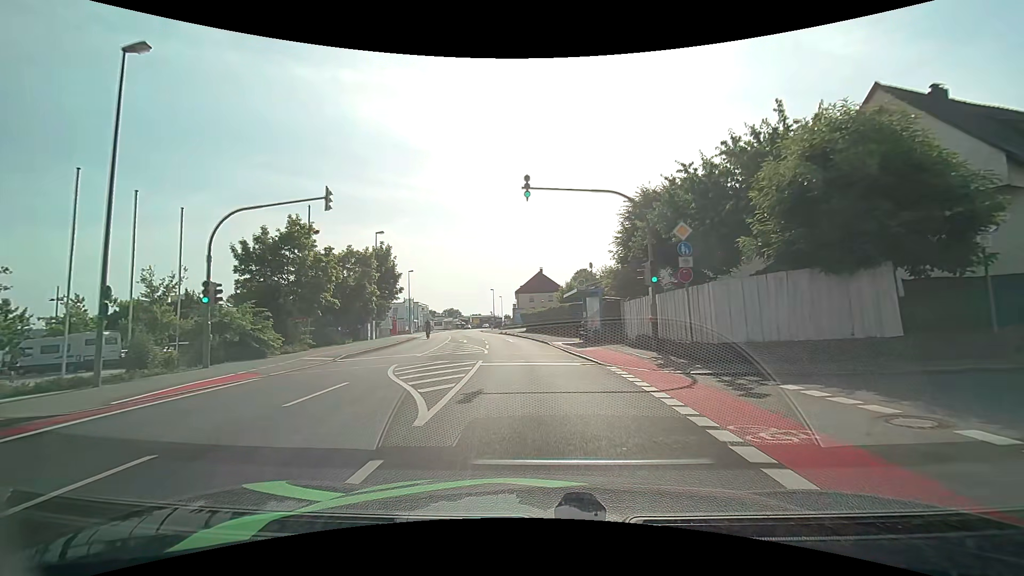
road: tertiary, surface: asphalt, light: Day
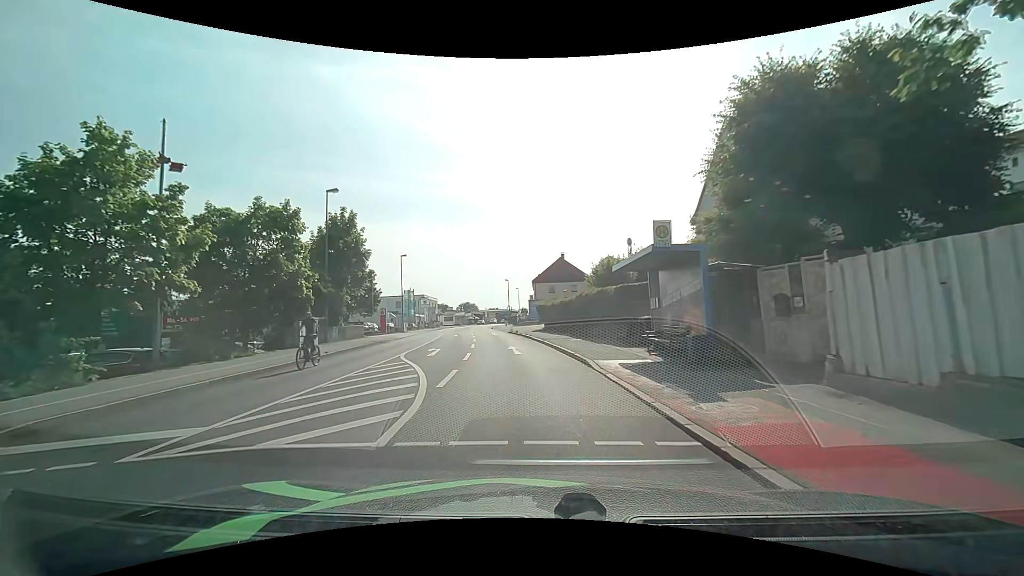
(-0.1, +15.2) m; -2°
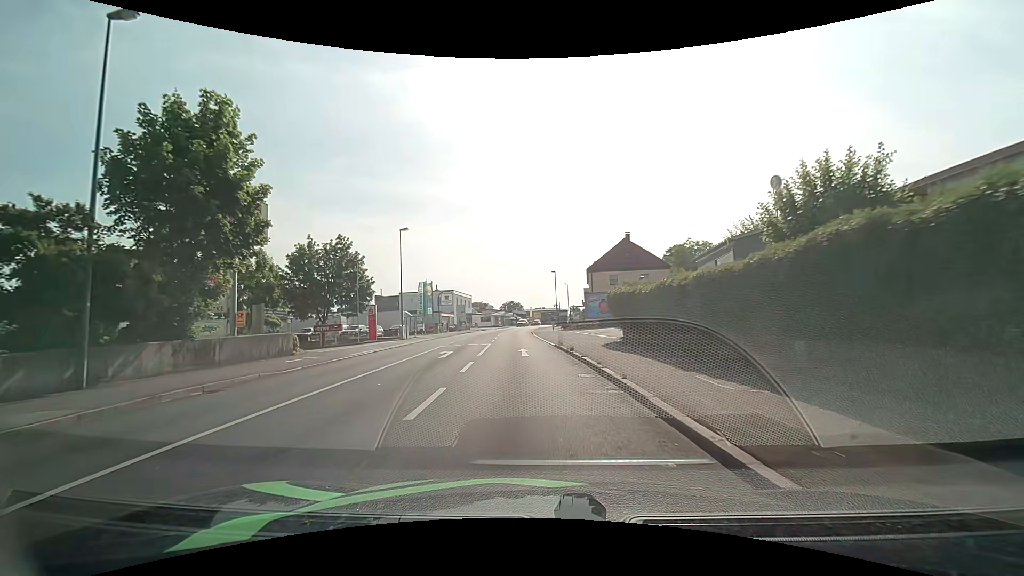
(-1.1, +21.1) m; -6°
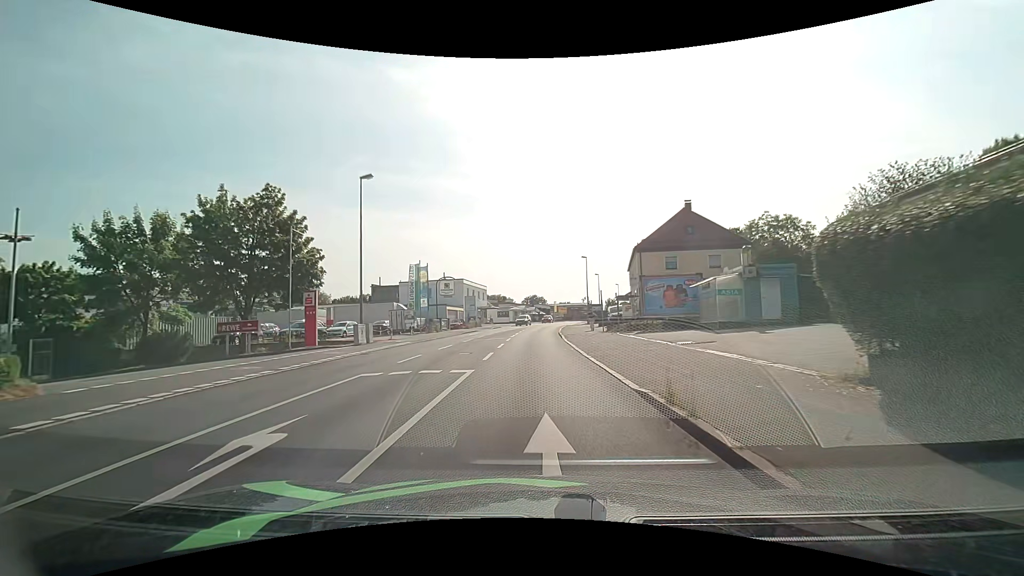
(-0.4, +16.3) m; -2°
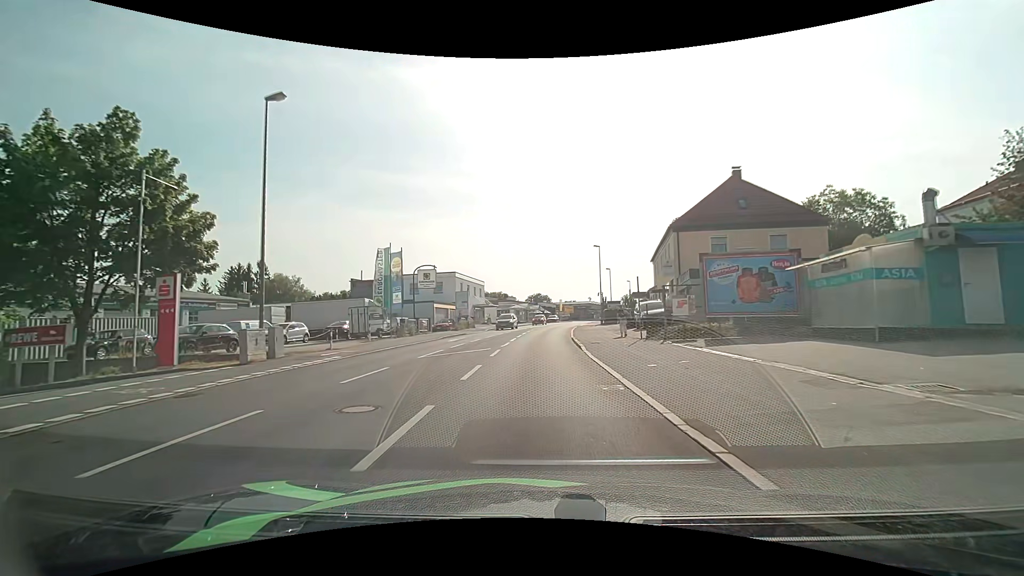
(-0.1, +11.3) m; -1°
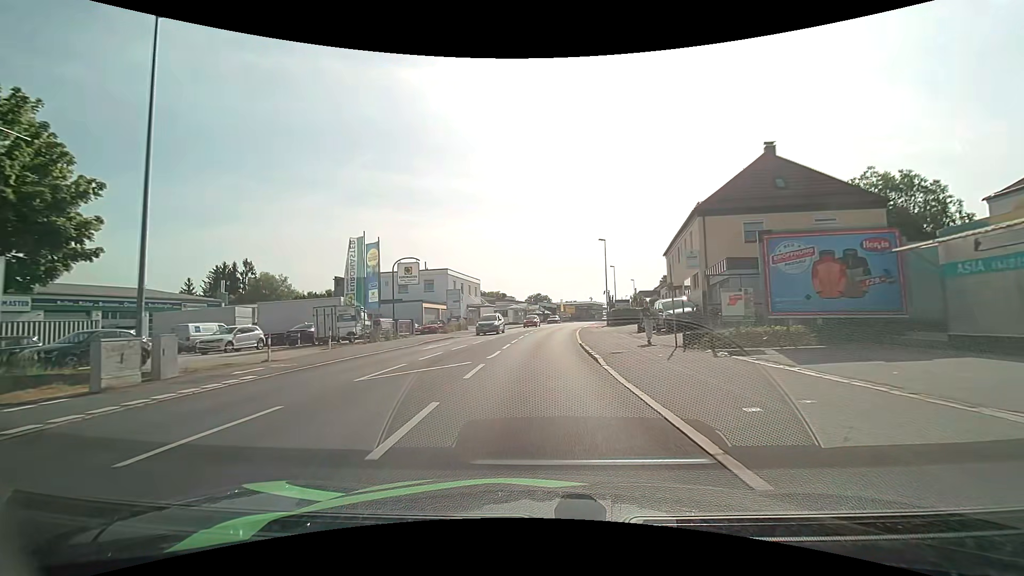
(0.0, +5.8) m; 0°
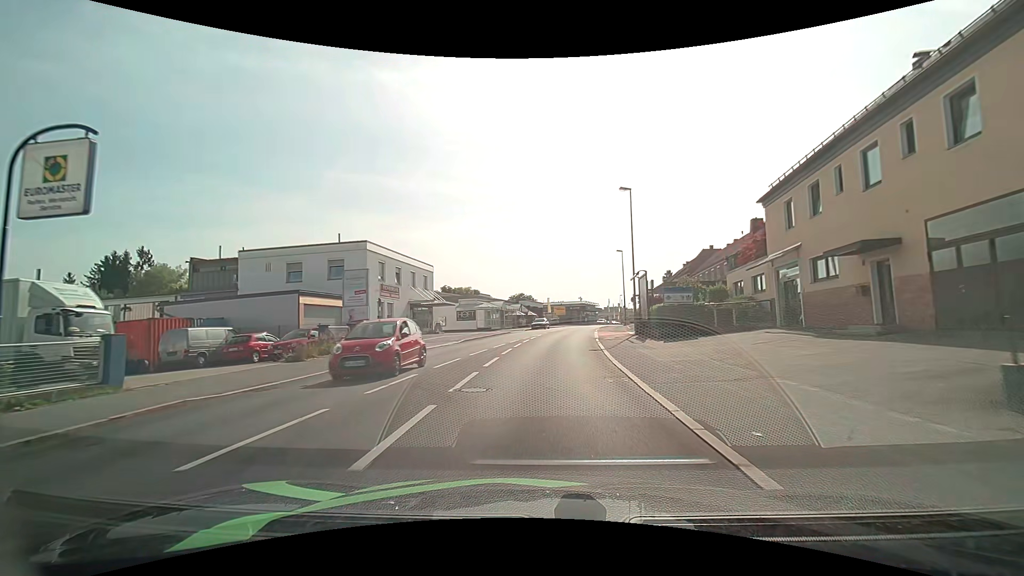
(+0.3, +25.1) m; +2°
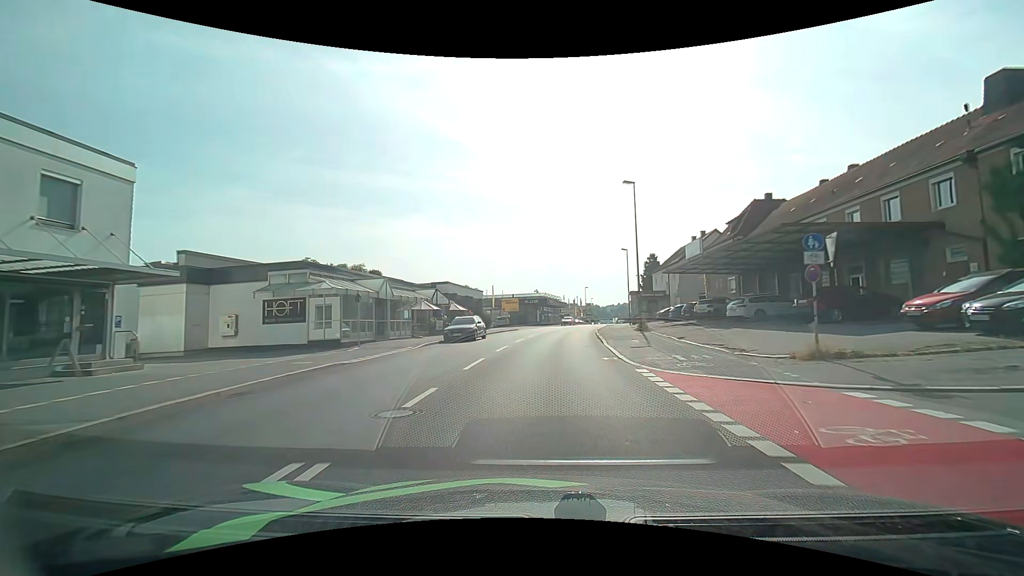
(+1.5, +34.9) m; +5°
(0, +10) (+1, +20) (+1, +30) (+3, +40) (+4, +50) (+6, +60) (+8, +69) (+10, +79) (+12, +89) (+14, +99) m
